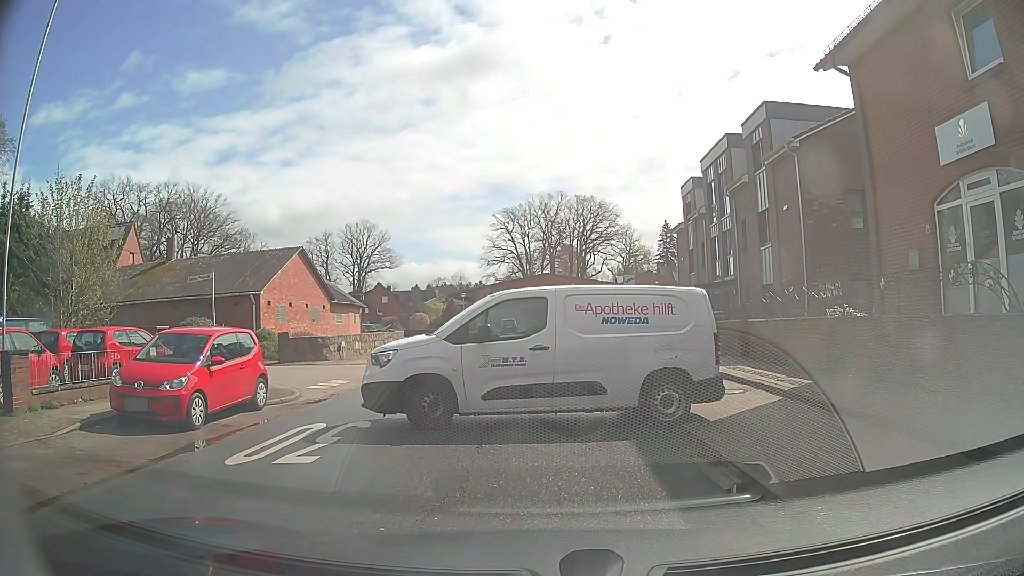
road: tertiary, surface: asphalt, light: Day
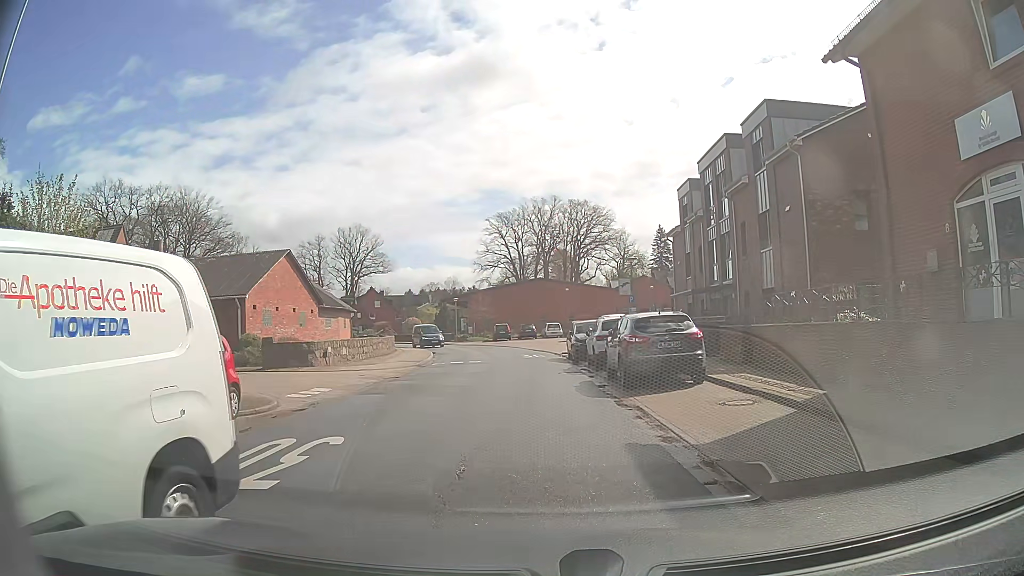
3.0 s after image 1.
(0.0, +1.1) m; +1°
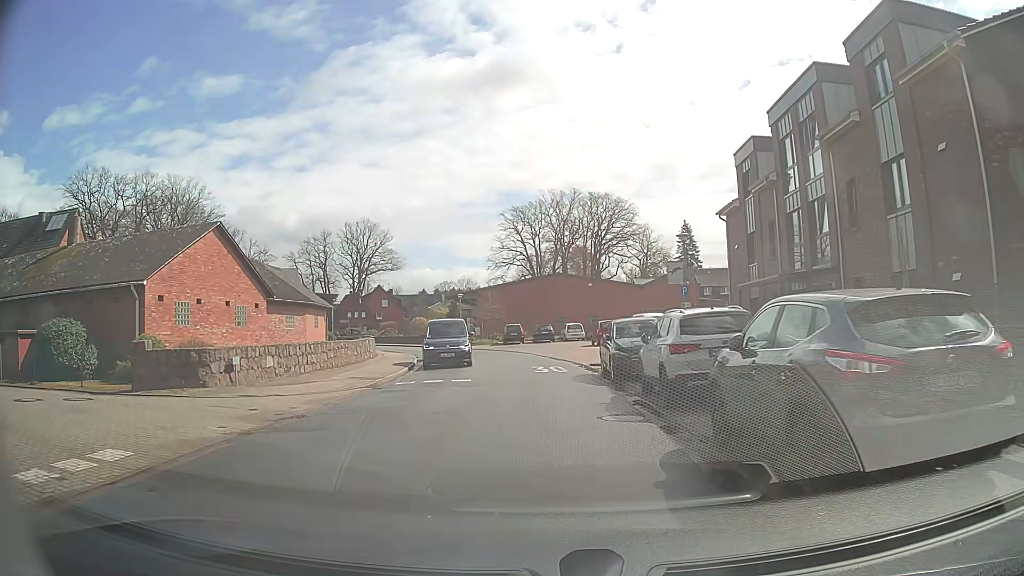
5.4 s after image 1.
(+0.4, +10.3) m; +1°
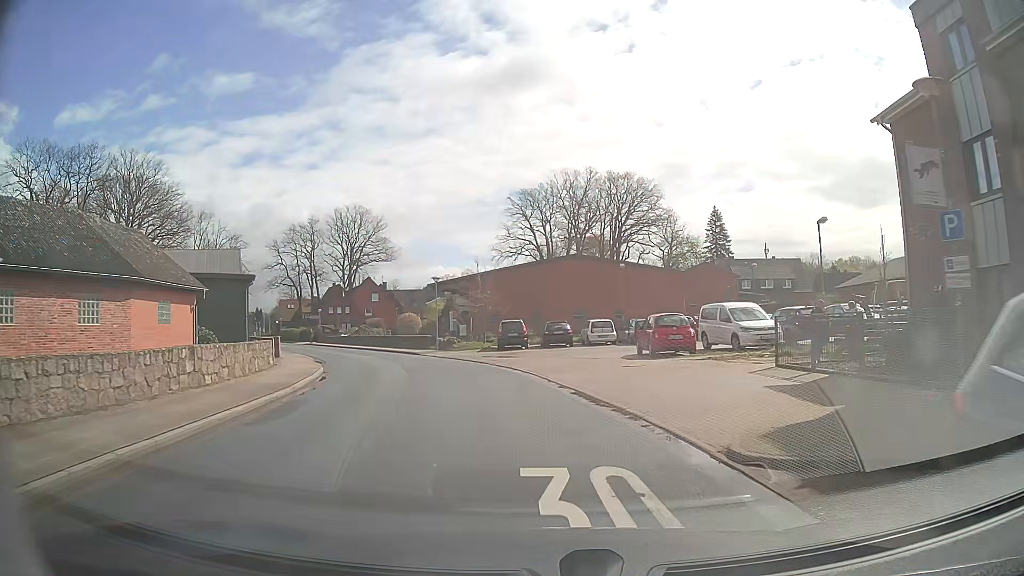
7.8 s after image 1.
(-0.1, +17.8) m; -1°
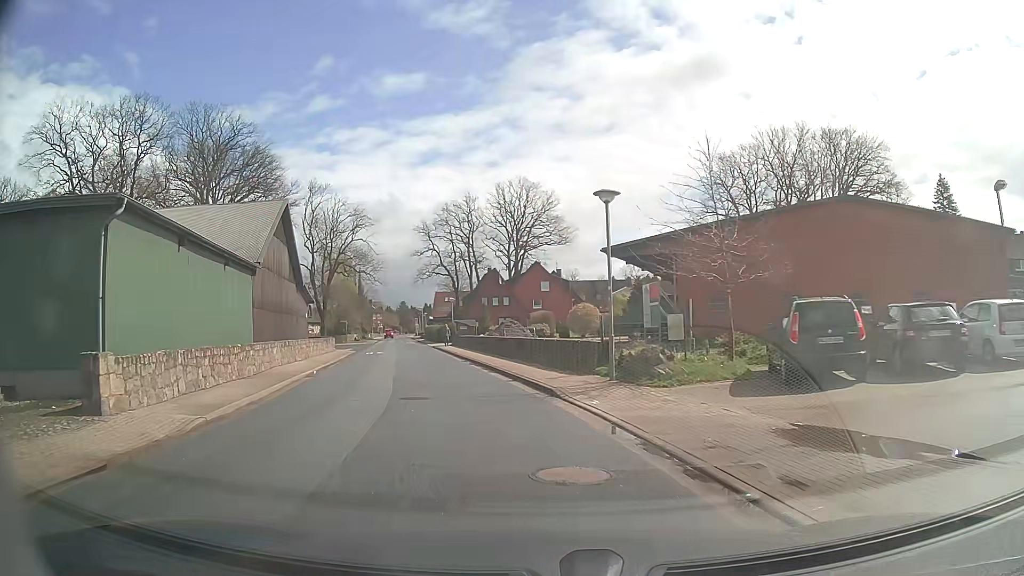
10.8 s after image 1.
(-3.1, +24.3) m; -15°
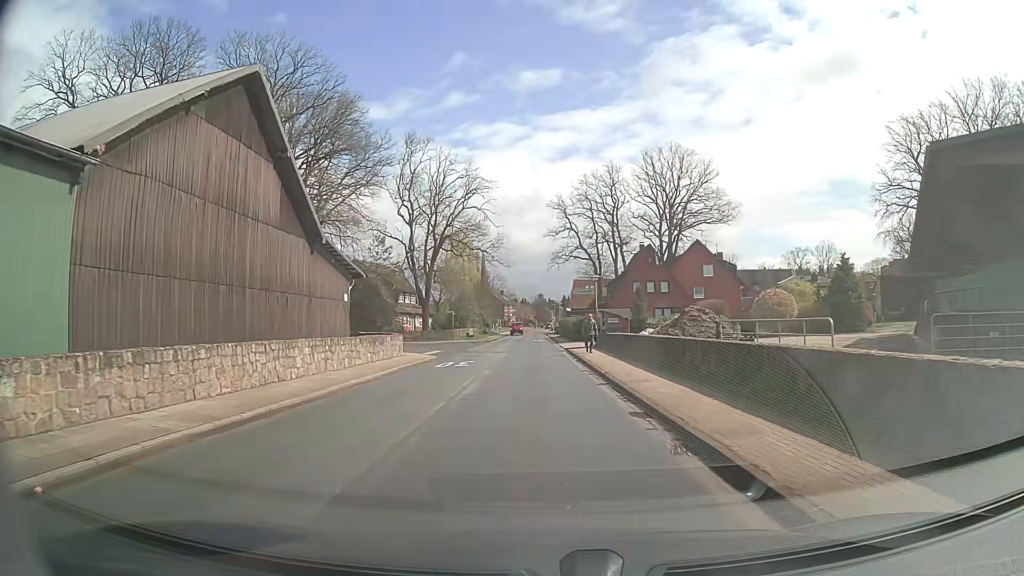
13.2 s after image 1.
(-2.8, +20.2) m; -12°
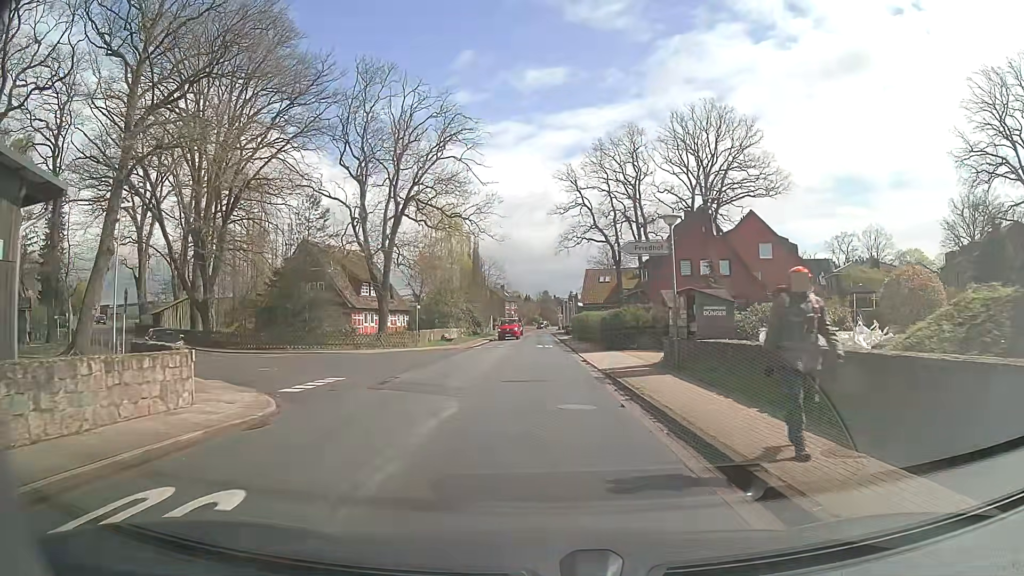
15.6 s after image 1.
(-0.2, +20.8) m; 0°
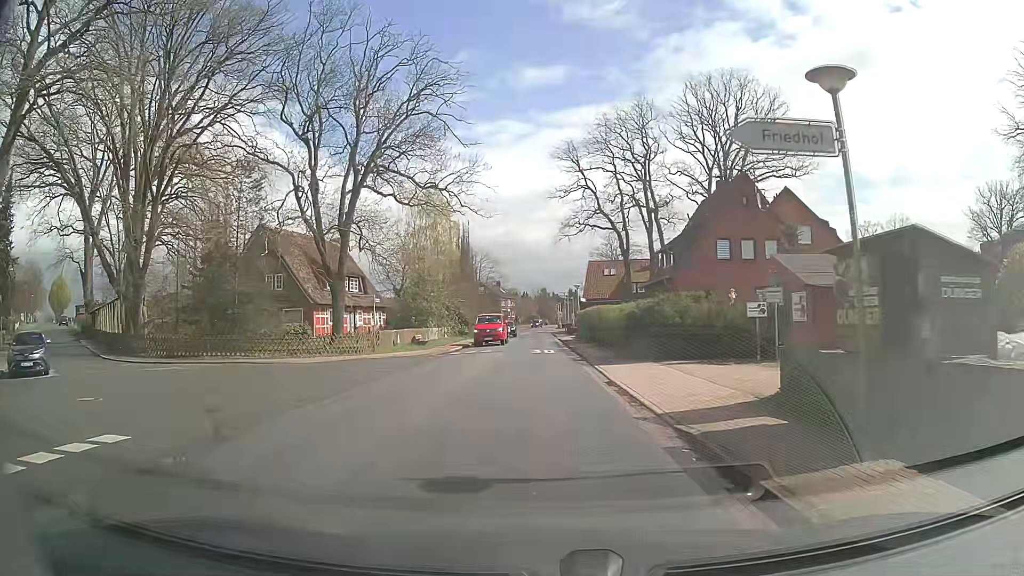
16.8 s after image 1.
(0.0, +10.5) m; 0°
(0, +10) (0, +20) (0, +30) (-1, +40) (-1, +50) (-1, +60) (-1, +70) (-1, +80) (-1, +90) (-1, +100) m
